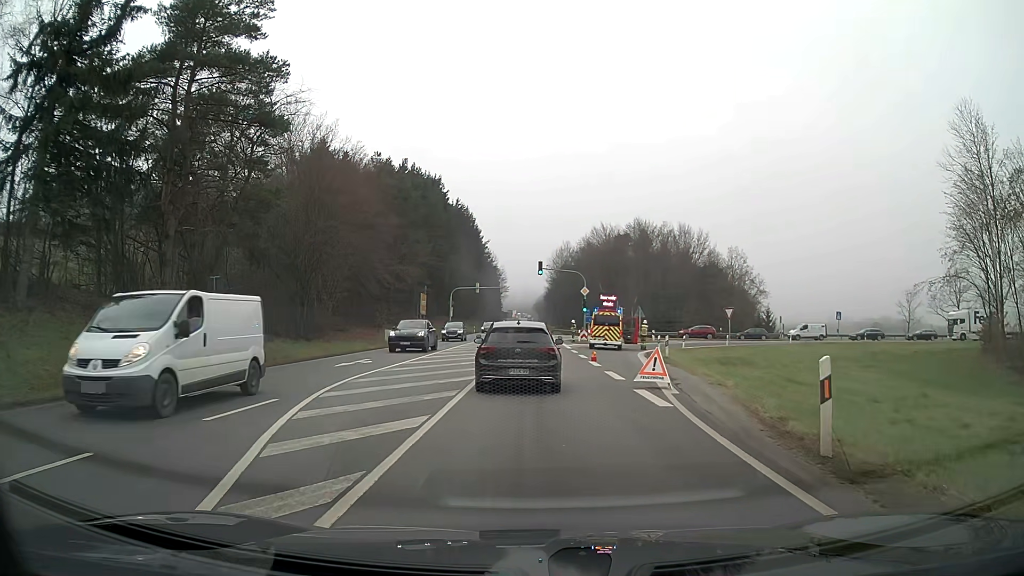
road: primary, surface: asphalt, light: Day
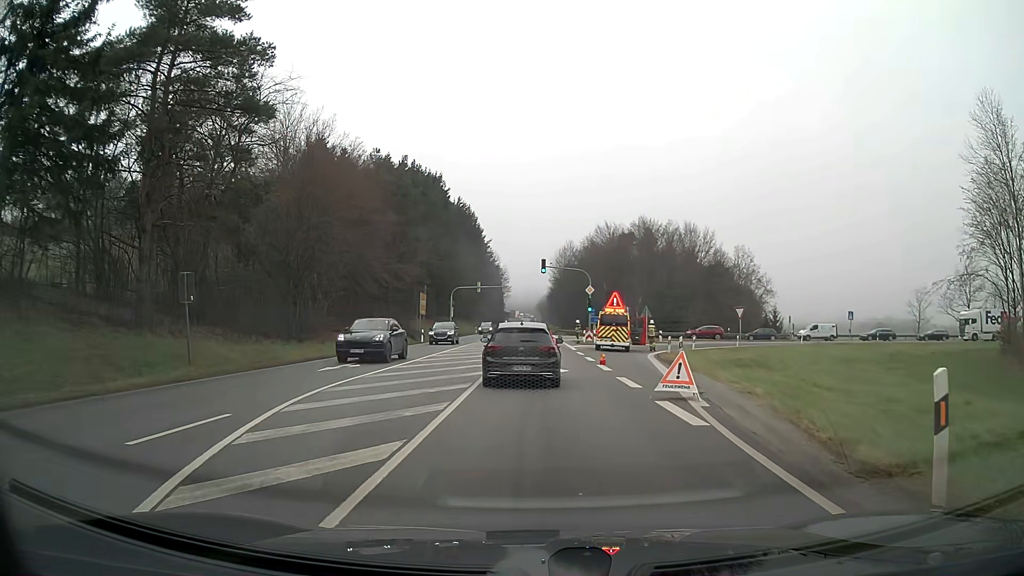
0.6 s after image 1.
(0.0, +2.3) m; 0°
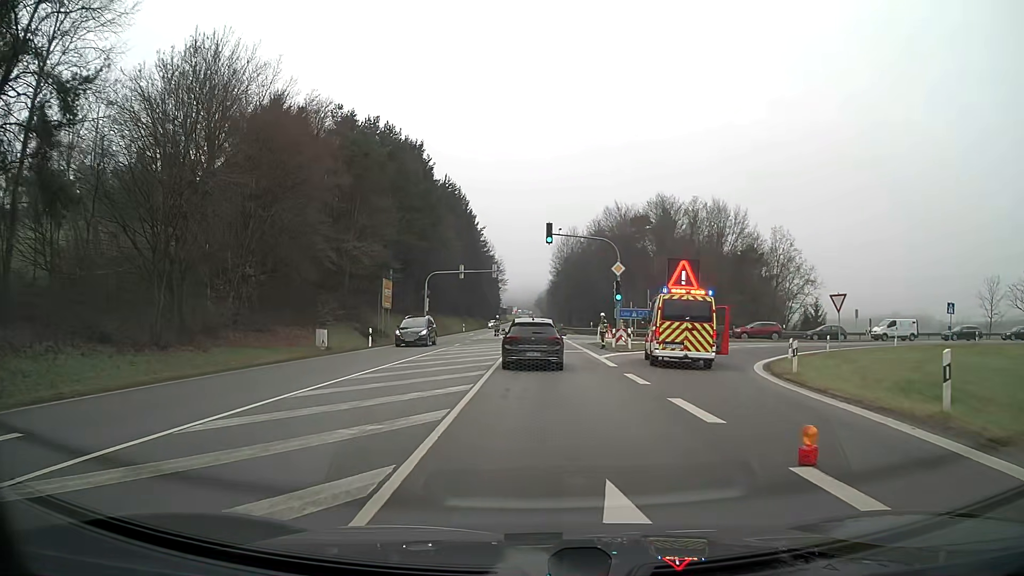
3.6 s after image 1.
(-0.1, +18.5) m; +1°
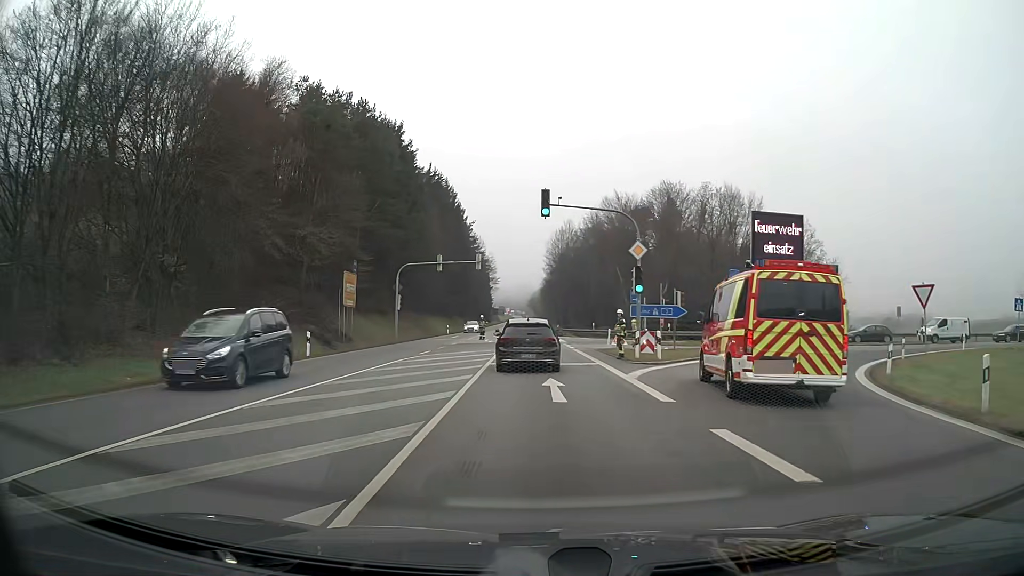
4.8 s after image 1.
(0.0, +9.7) m; 0°
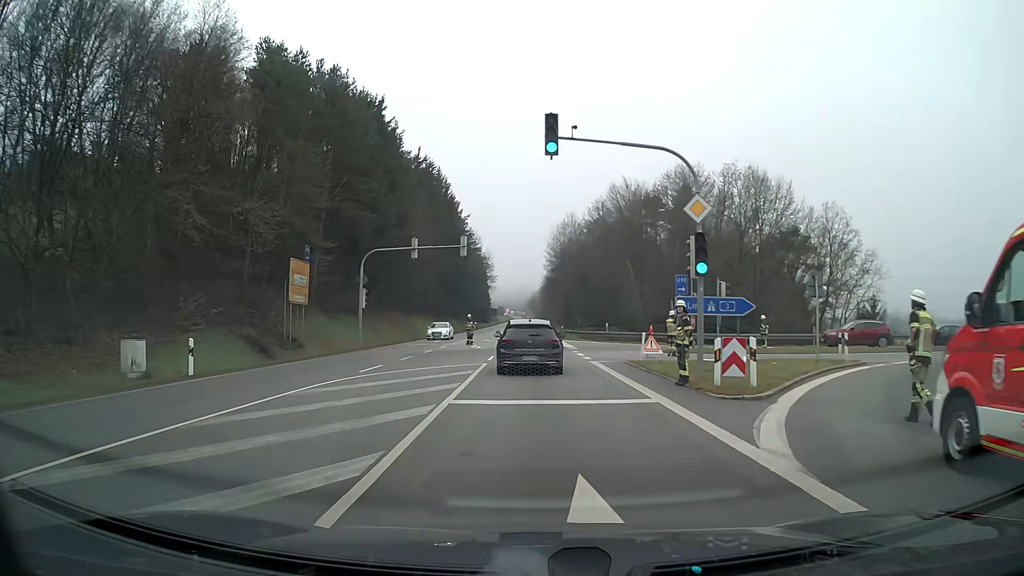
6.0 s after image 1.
(0.0, +10.5) m; 0°
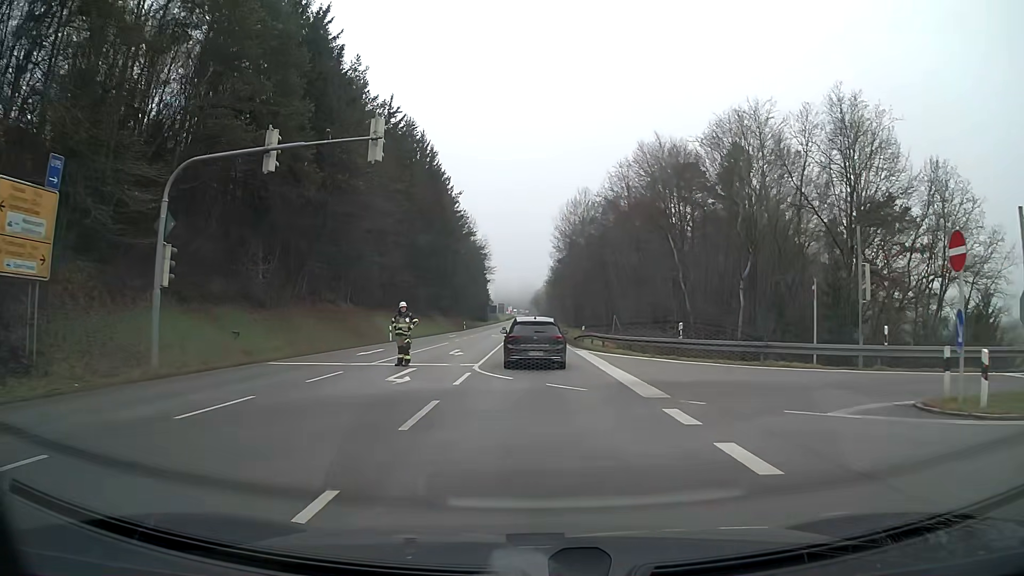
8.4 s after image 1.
(0.0, +22.7) m; 0°
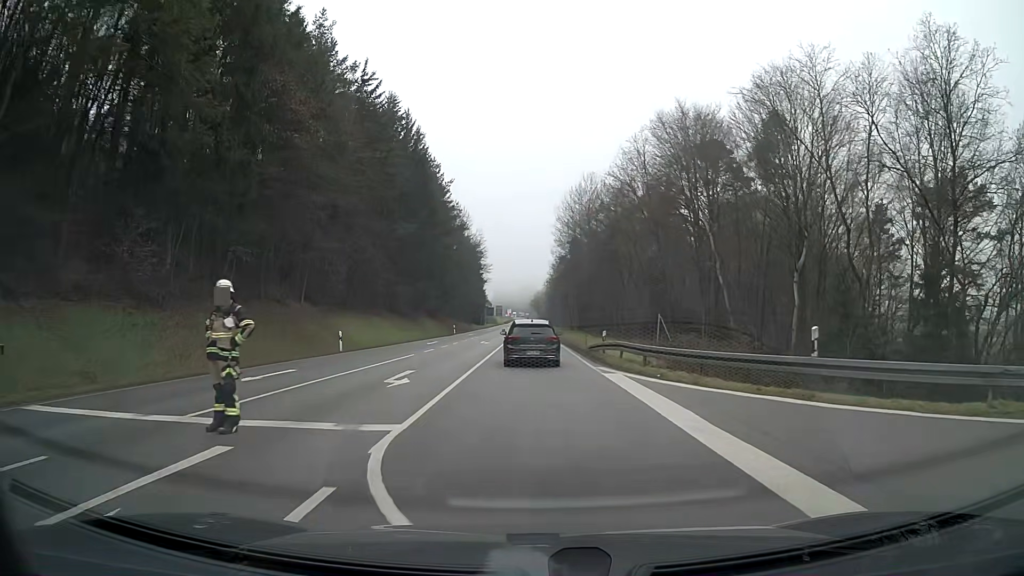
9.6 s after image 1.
(0.0, +12.0) m; 0°
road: secondary
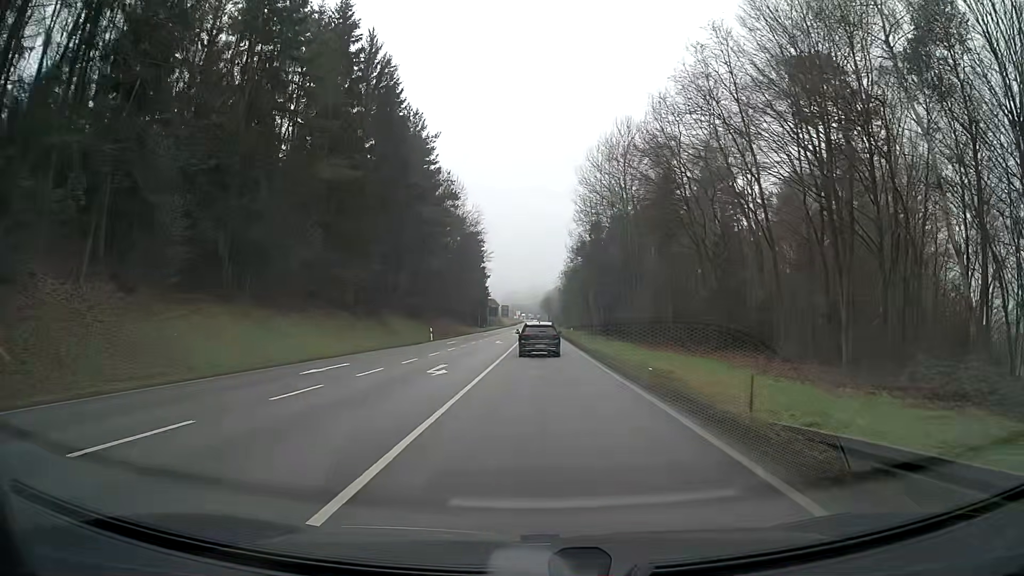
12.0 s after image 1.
(-0.2, +26.6) m; -1°
